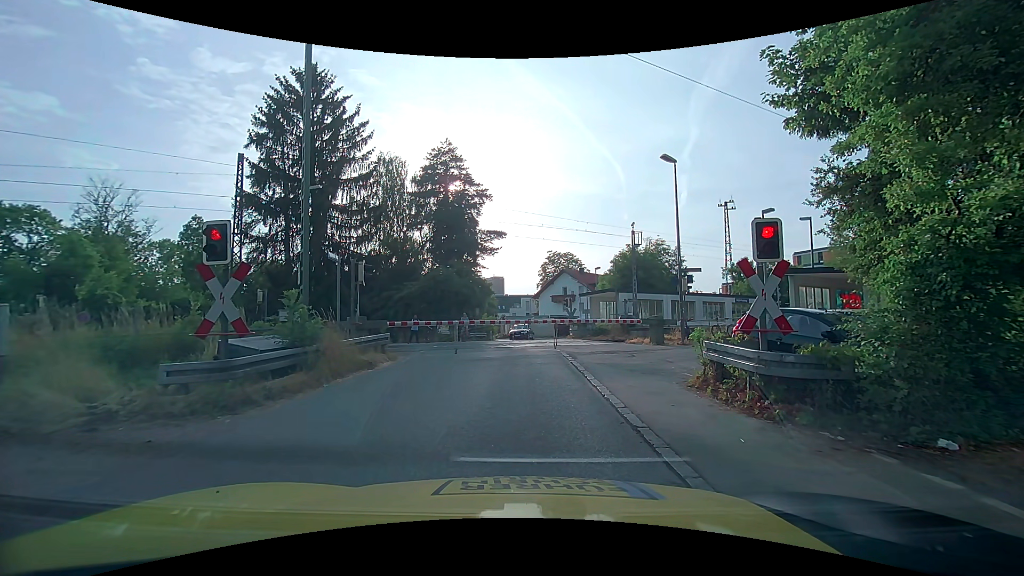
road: unclassified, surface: asphalt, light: Day
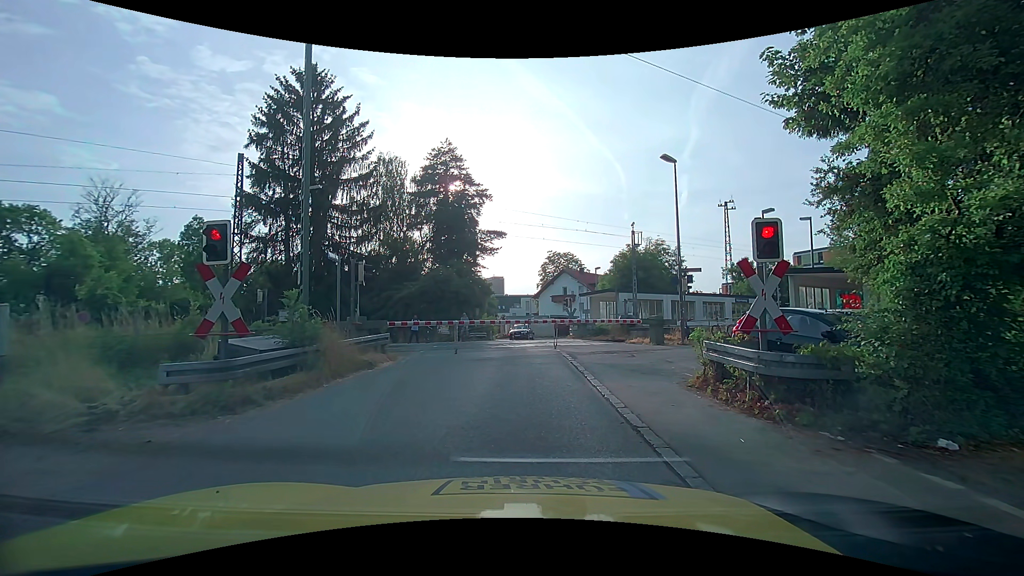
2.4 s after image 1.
(0.0, 0.0) m; 0°
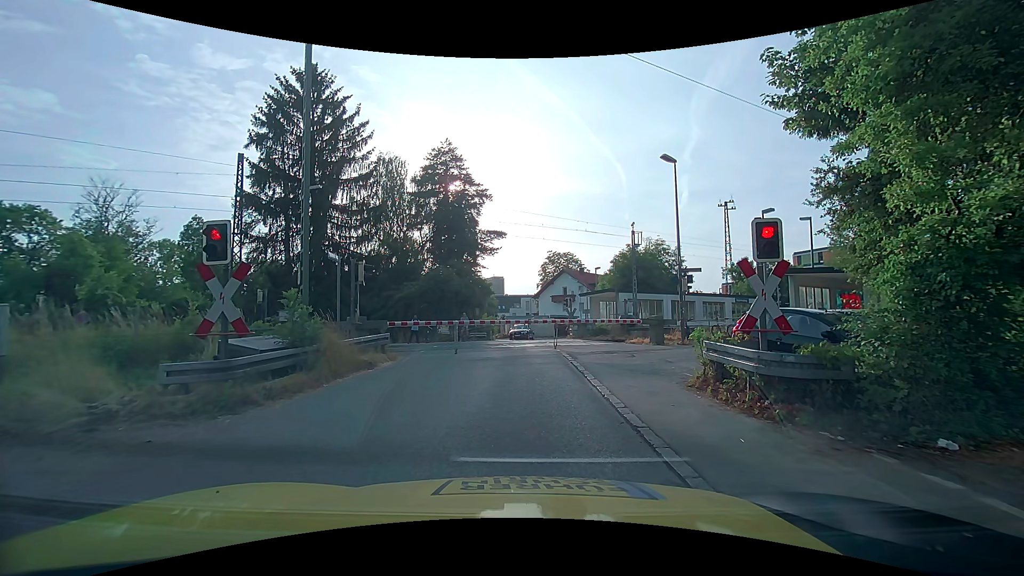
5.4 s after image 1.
(0.0, 0.0) m; 0°
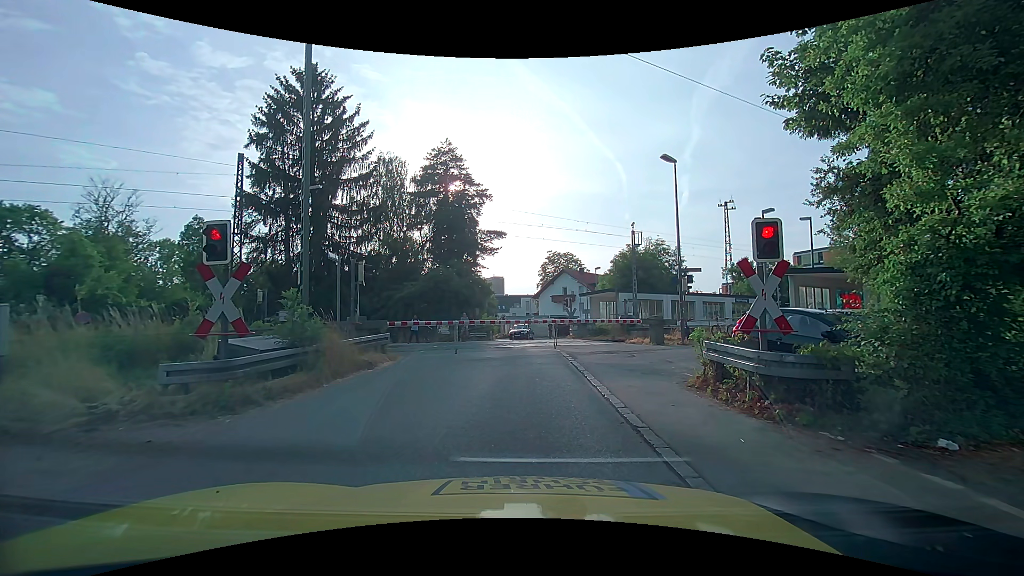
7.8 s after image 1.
(0.0, 0.0) m; 0°
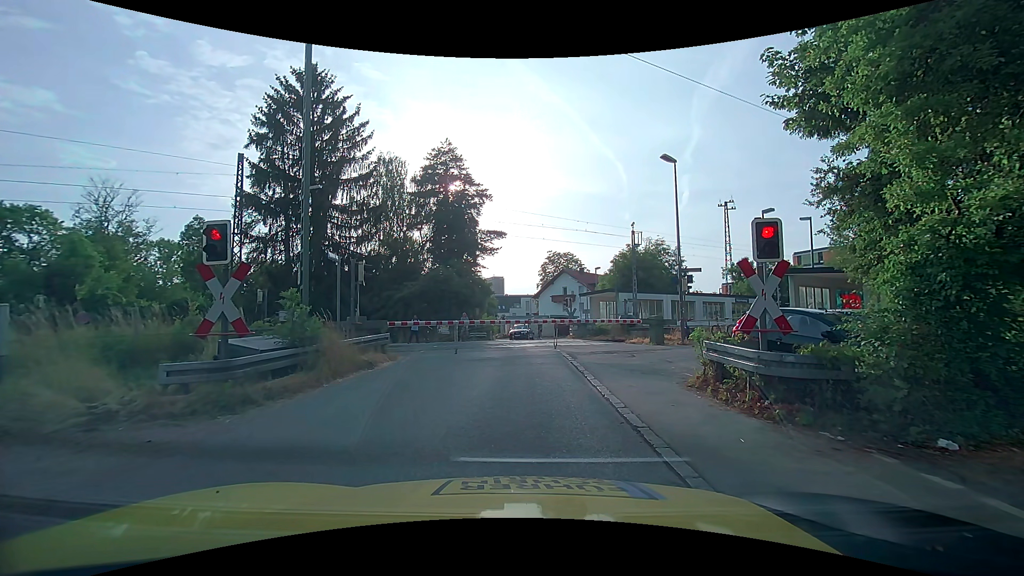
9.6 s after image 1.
(0.0, 0.0) m; 0°
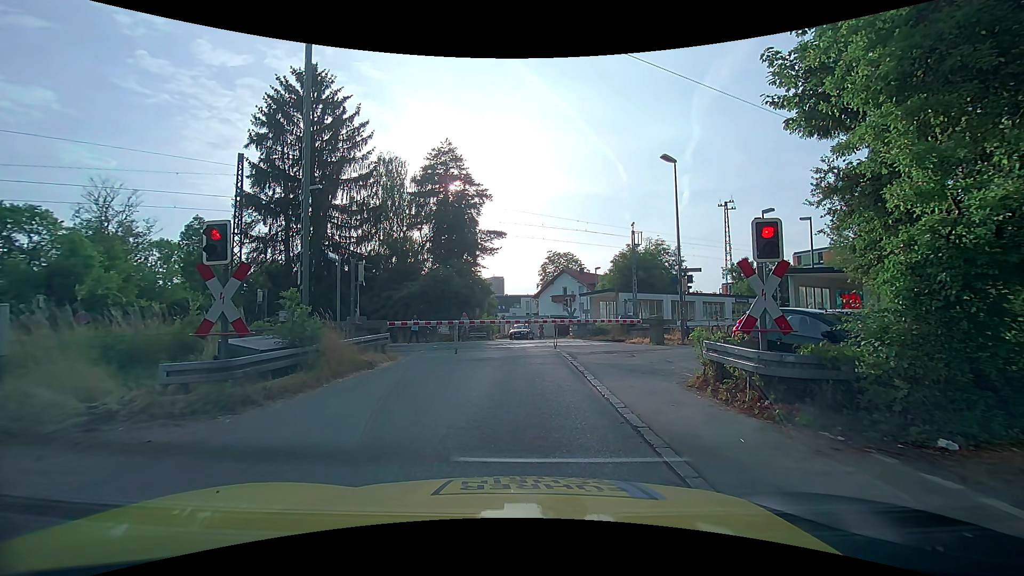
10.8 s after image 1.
(0.0, 0.0) m; 0°
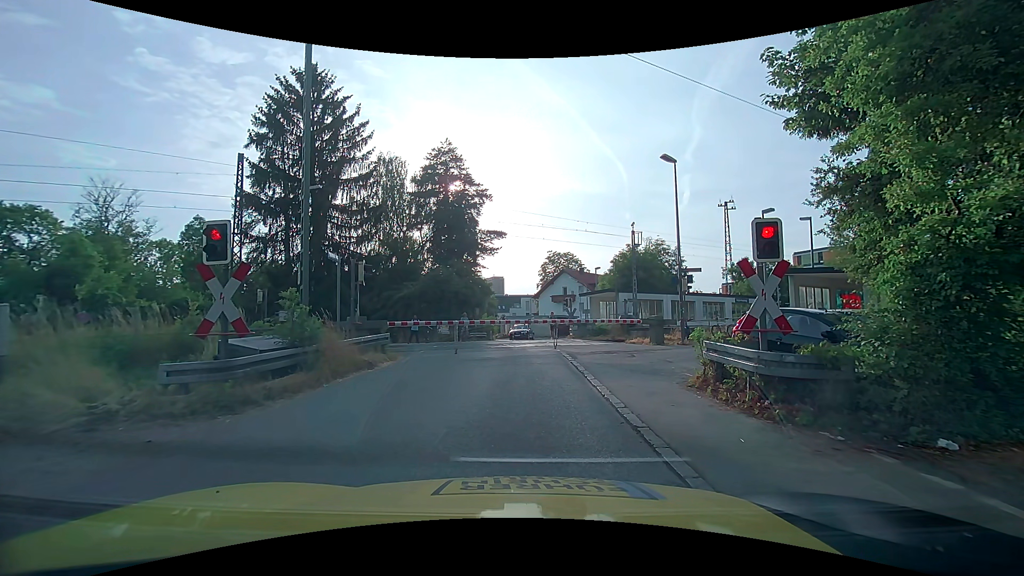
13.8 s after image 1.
(0.0, 0.0) m; 0°
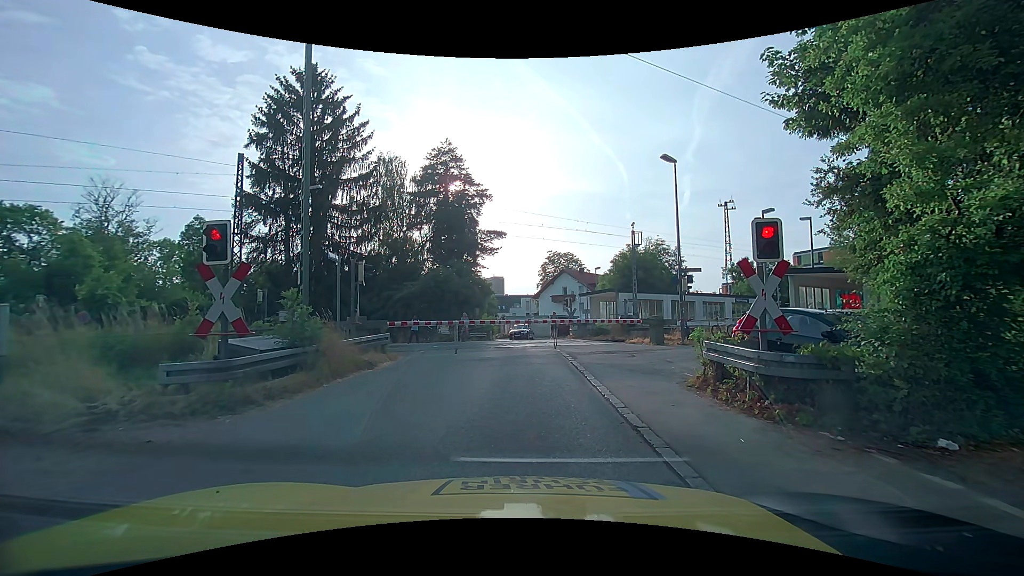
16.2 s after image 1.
(0.0, 0.0) m; 0°
